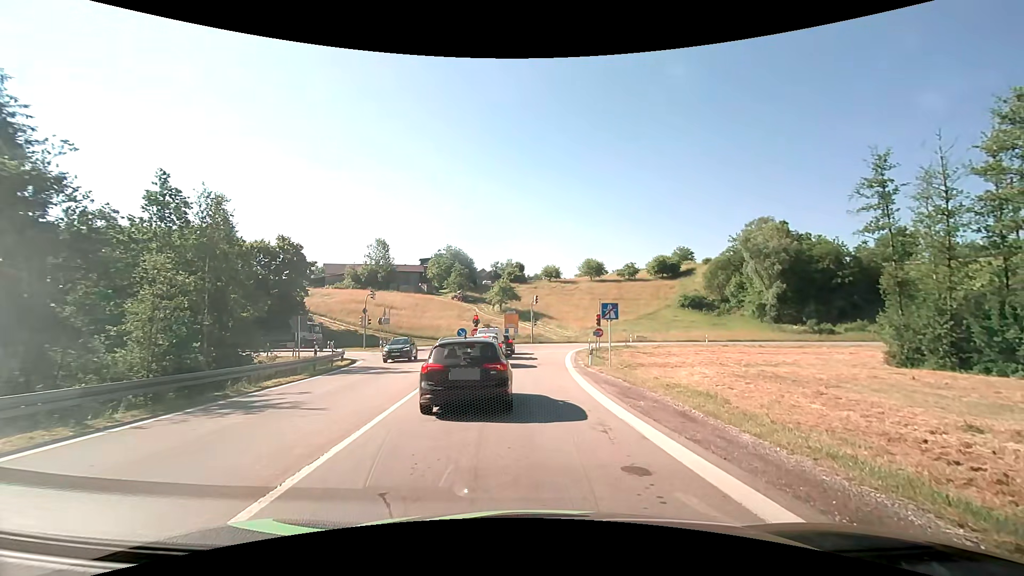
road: motorway_link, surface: asphalt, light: Day
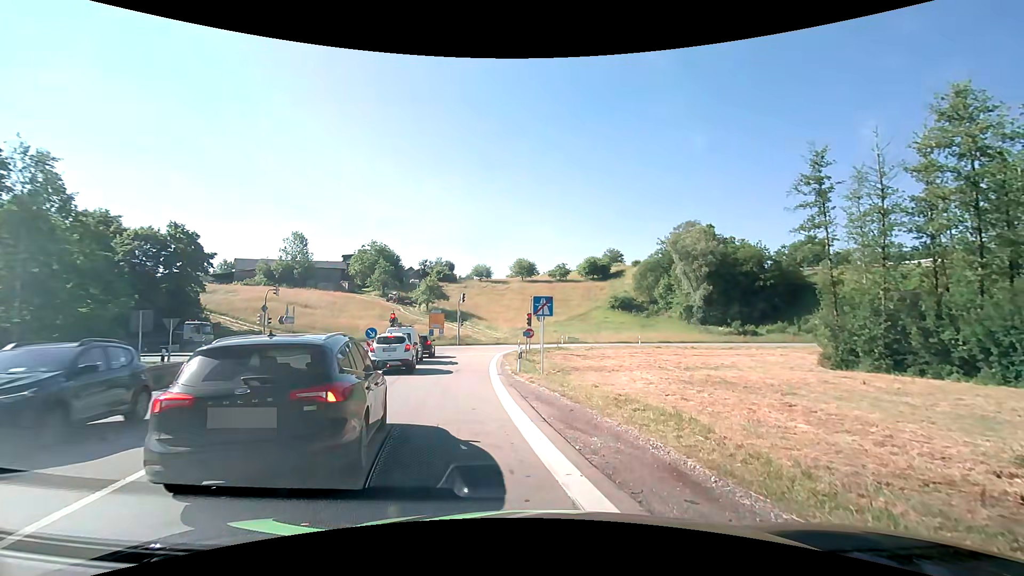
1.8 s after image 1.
(+0.2, +4.6) m; +6°
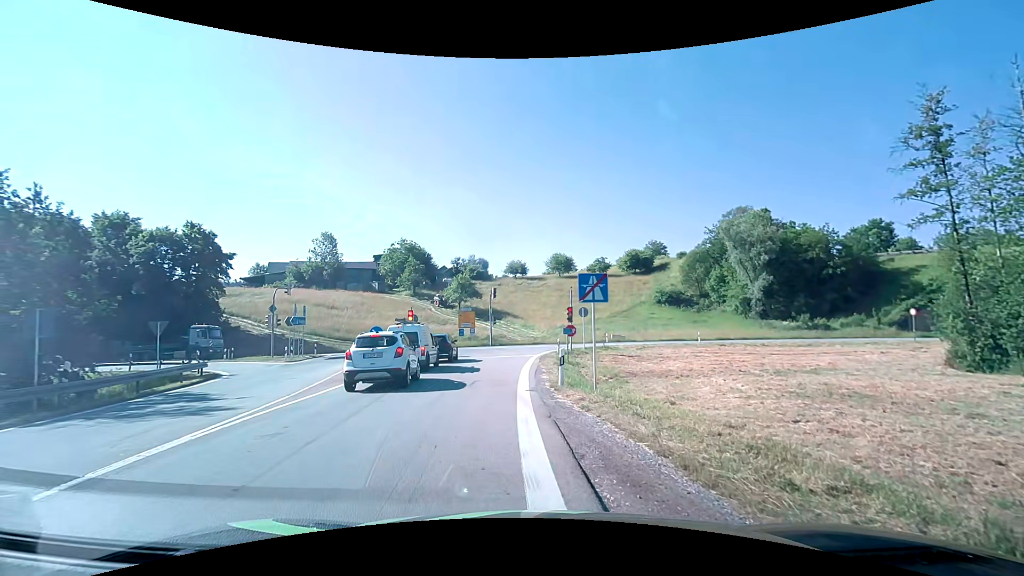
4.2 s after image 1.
(0.0, +6.4) m; -4°
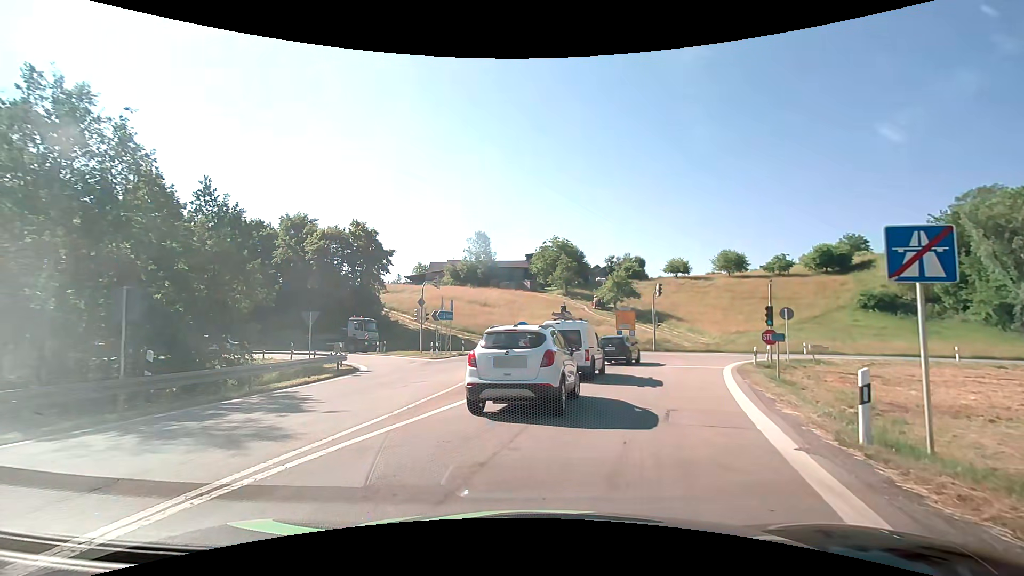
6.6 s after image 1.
(-0.8, +5.6) m; -17°
(0, +10) (+1, +20) (+4, +29) (+5, +39) (+1, +48) (-7, +53) (-17, +55) (-27, +57) (-37, +60) (-47, +62) m
